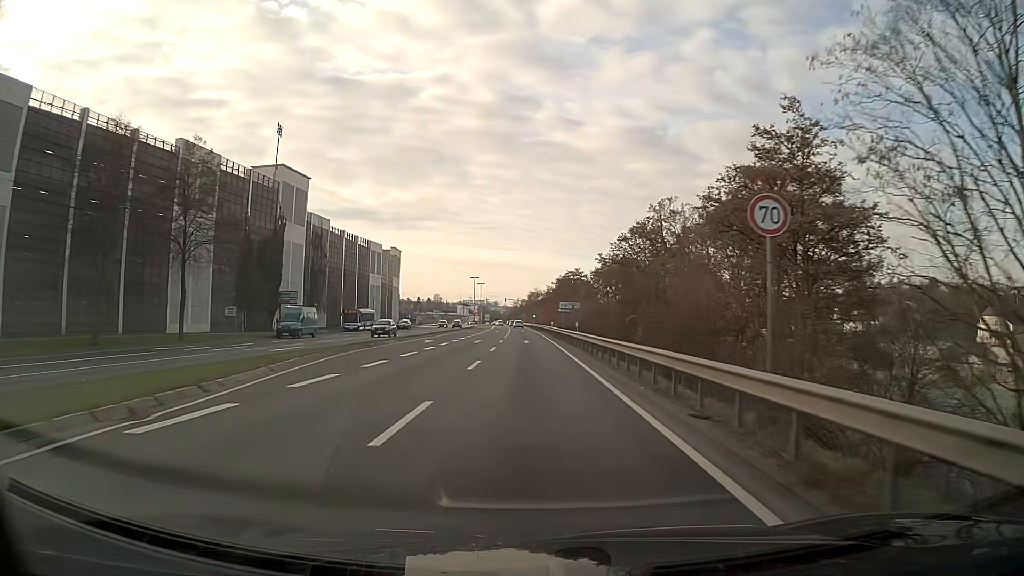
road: primary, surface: asphalt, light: Day
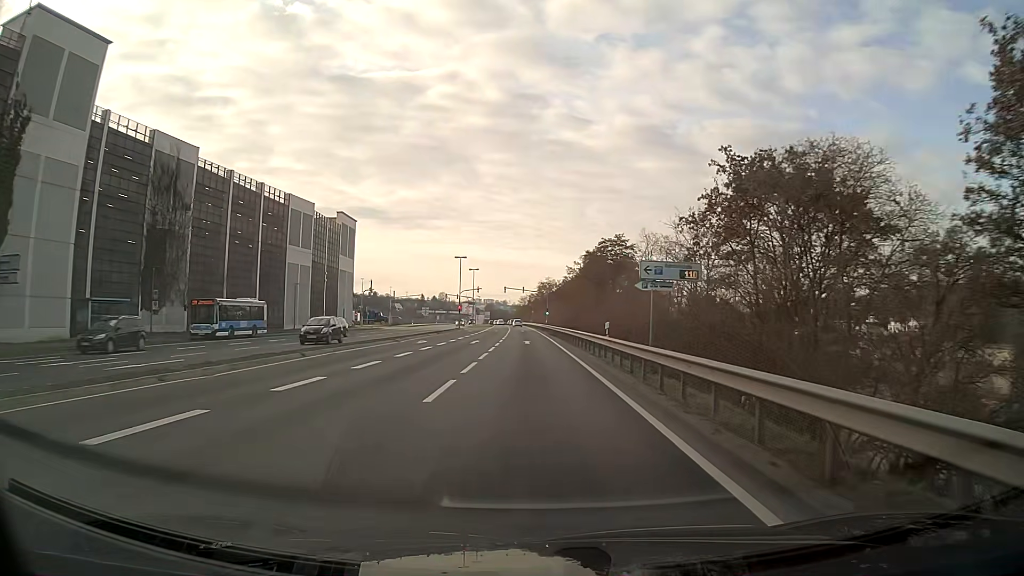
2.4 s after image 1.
(-0.5, +43.2) m; -1°
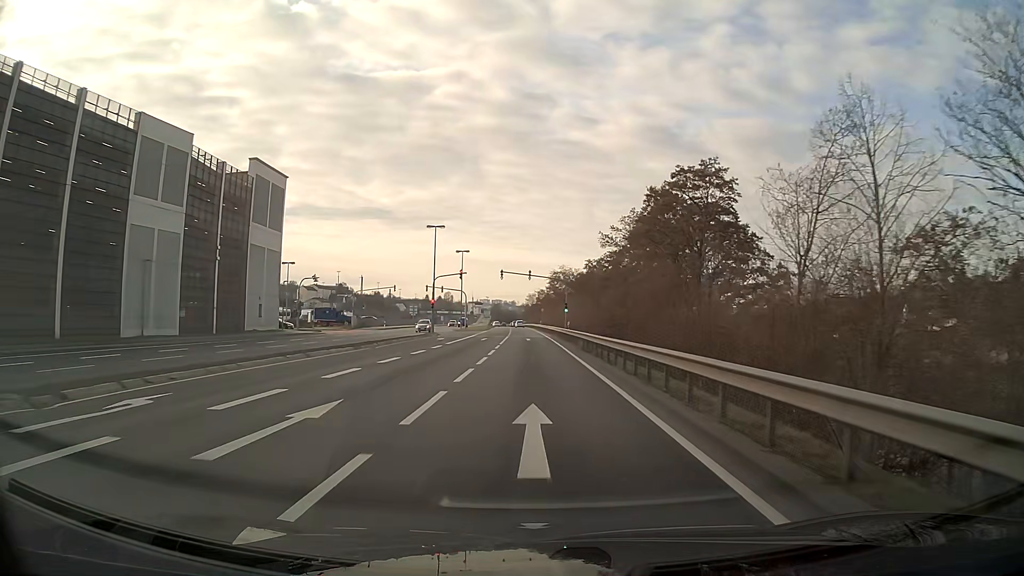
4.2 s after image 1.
(-0.1, +32.4) m; 0°
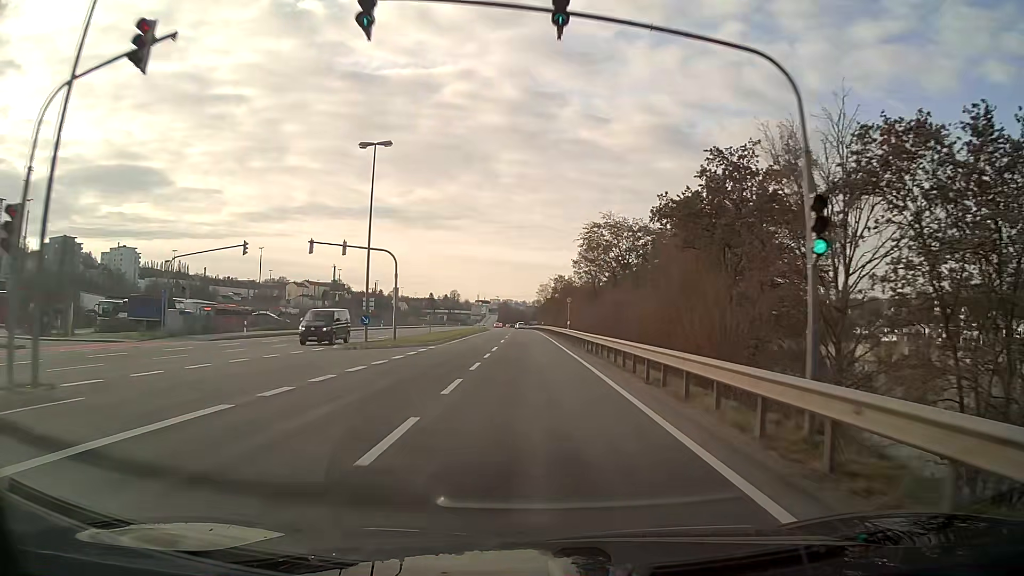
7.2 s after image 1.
(-0.5, +53.9) m; -1°
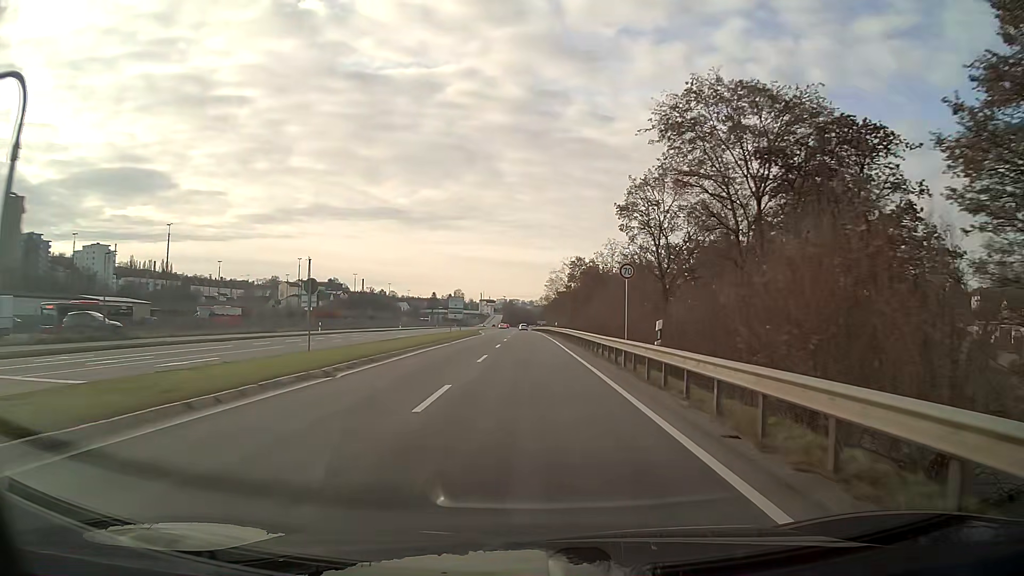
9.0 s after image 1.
(-0.2, +32.3) m; -1°
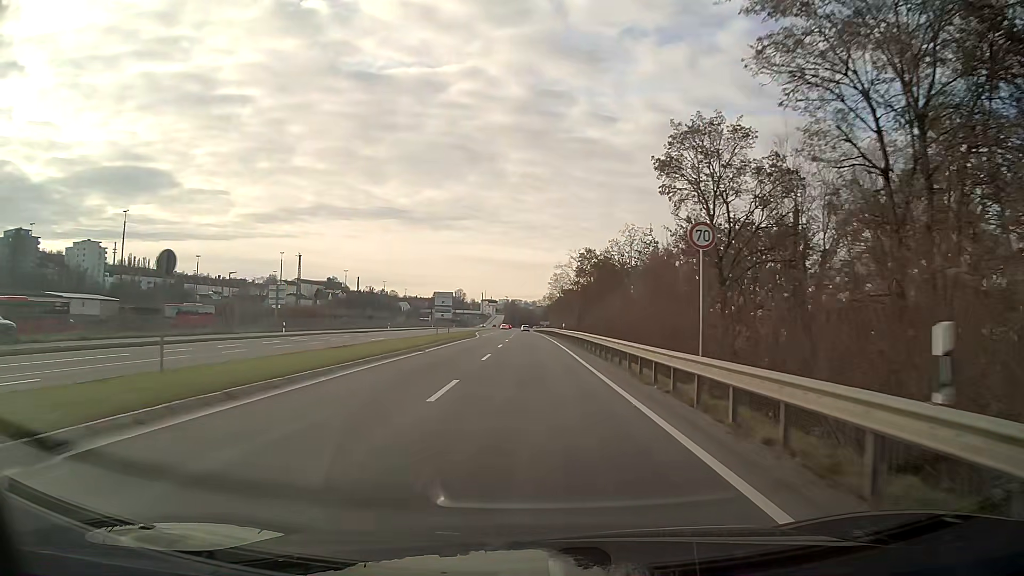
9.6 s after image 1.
(0.0, +10.8) m; 0°
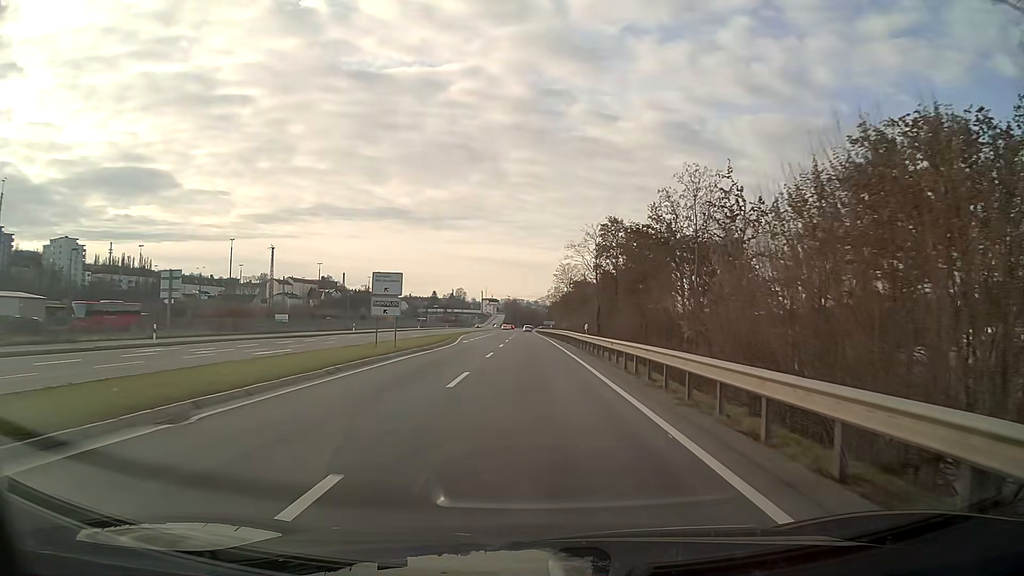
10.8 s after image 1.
(0.0, +21.5) m; 0°
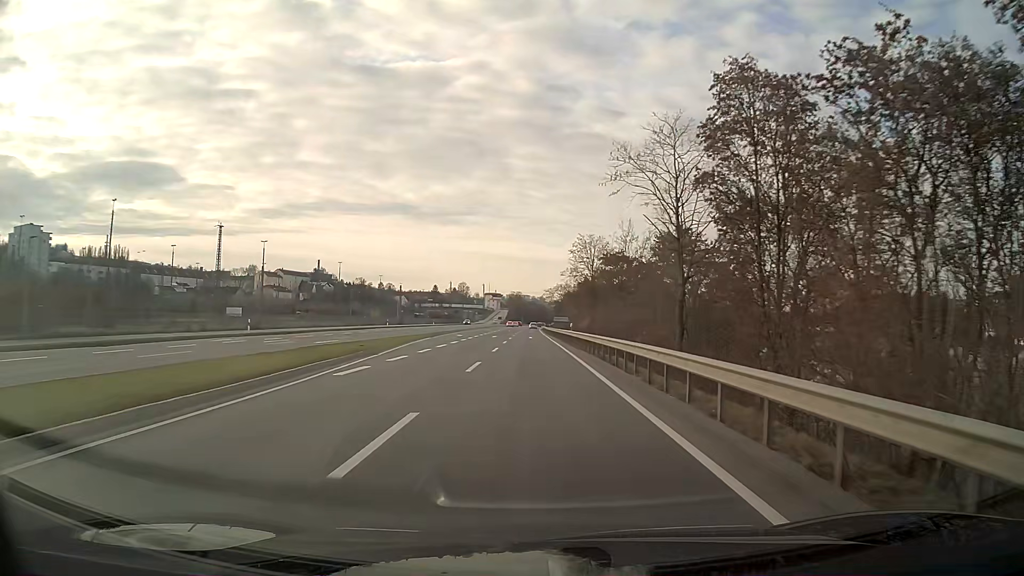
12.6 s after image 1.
(-0.1, +32.3) m; 0°
